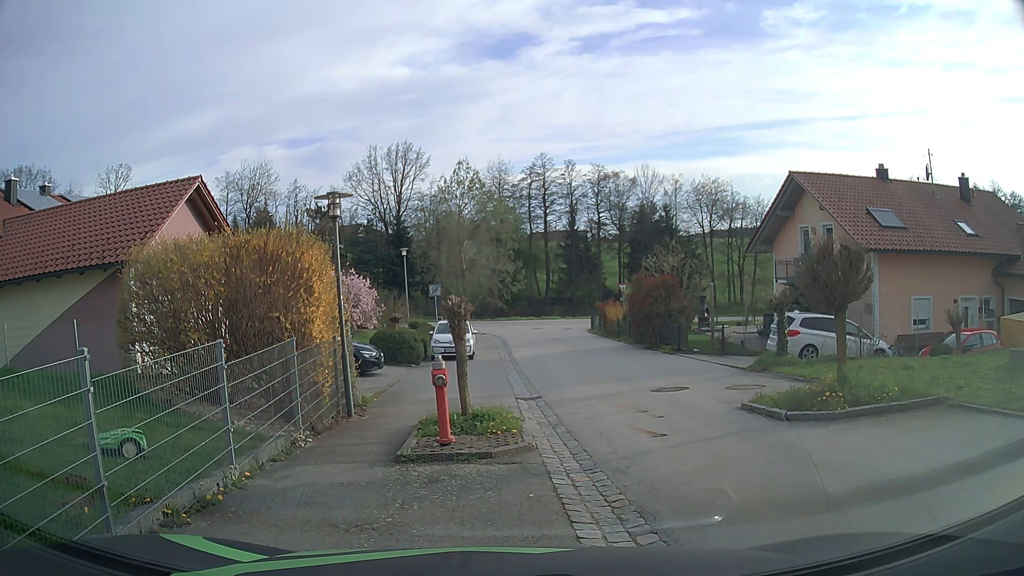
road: secondary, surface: asphalt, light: Day
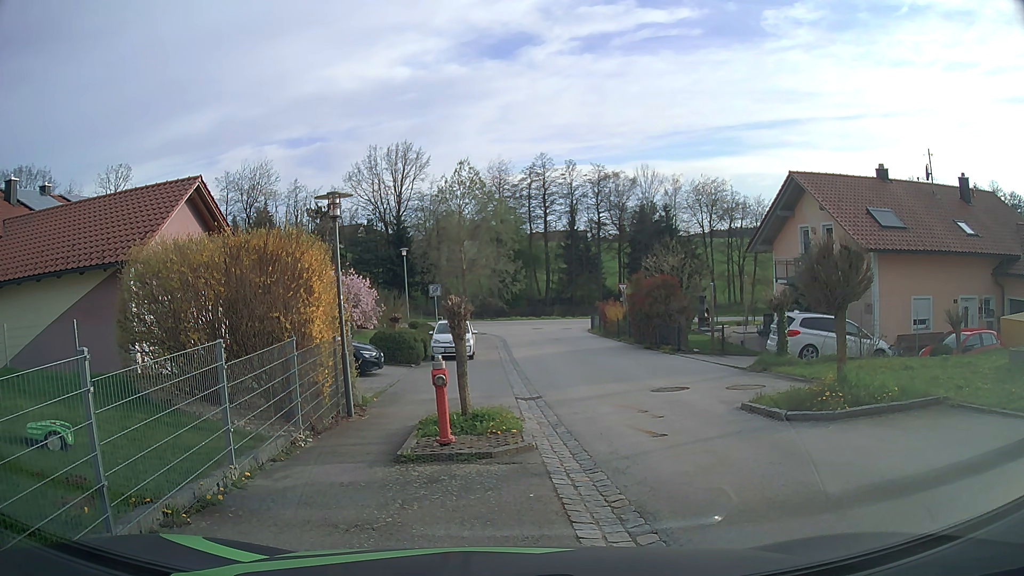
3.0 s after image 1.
(0.0, 0.0) m; 0°
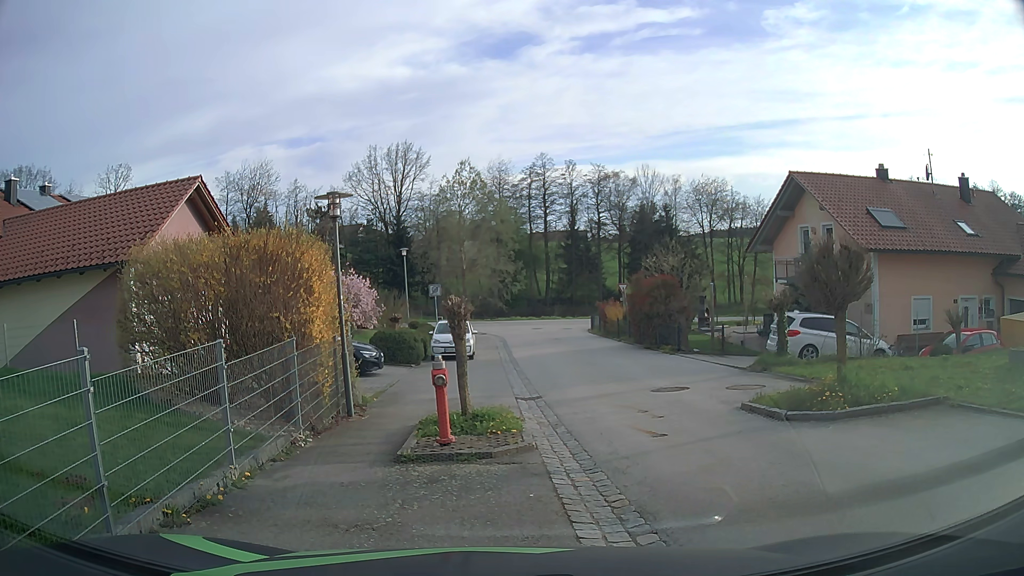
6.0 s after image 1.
(0.0, 0.0) m; 0°
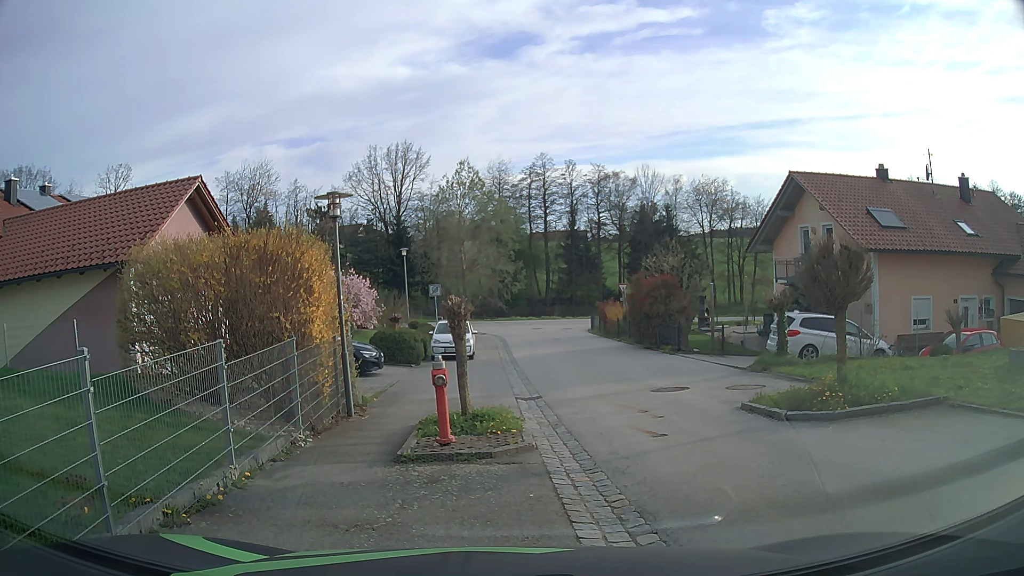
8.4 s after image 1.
(0.0, 0.0) m; 0°
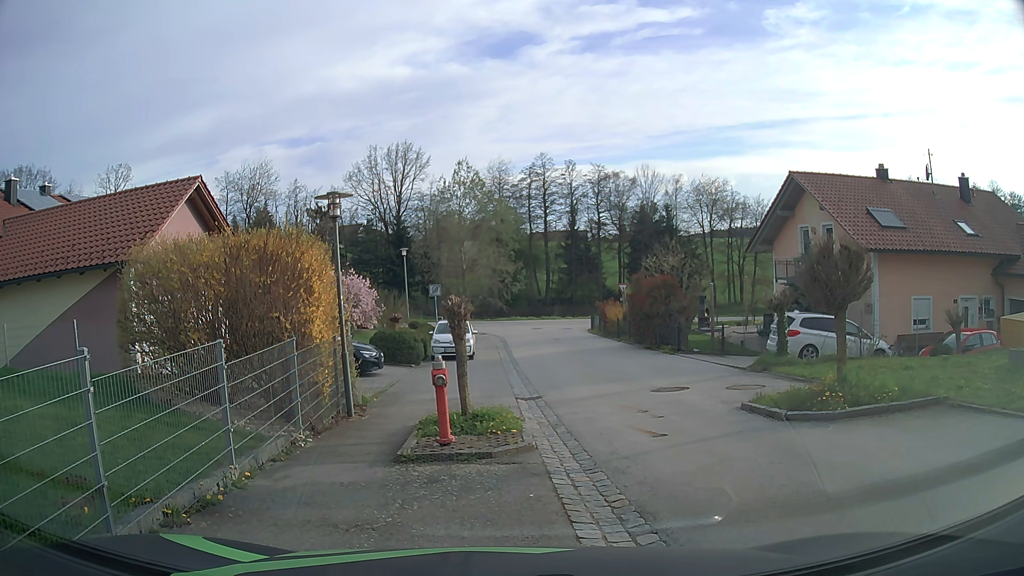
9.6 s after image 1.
(0.0, 0.0) m; 0°
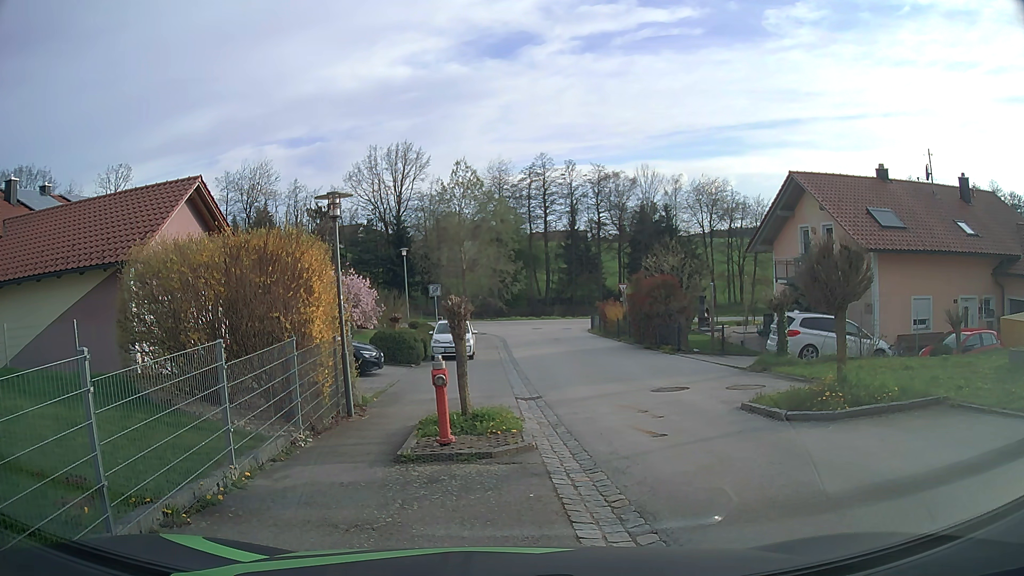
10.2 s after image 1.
(0.0, 0.0) m; 0°
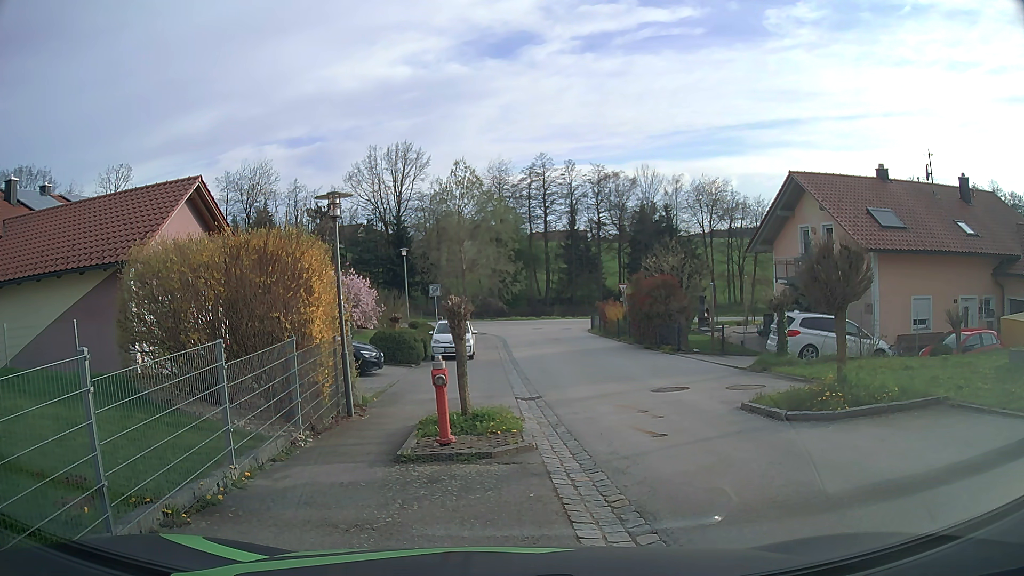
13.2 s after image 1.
(0.0, 0.0) m; 0°
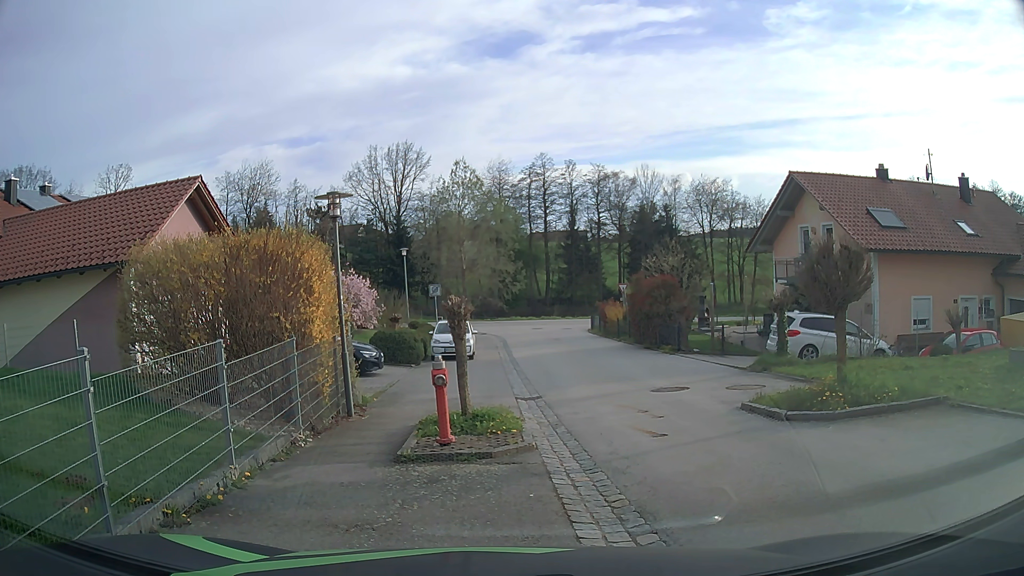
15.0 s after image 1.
(0.0, 0.0) m; 0°
